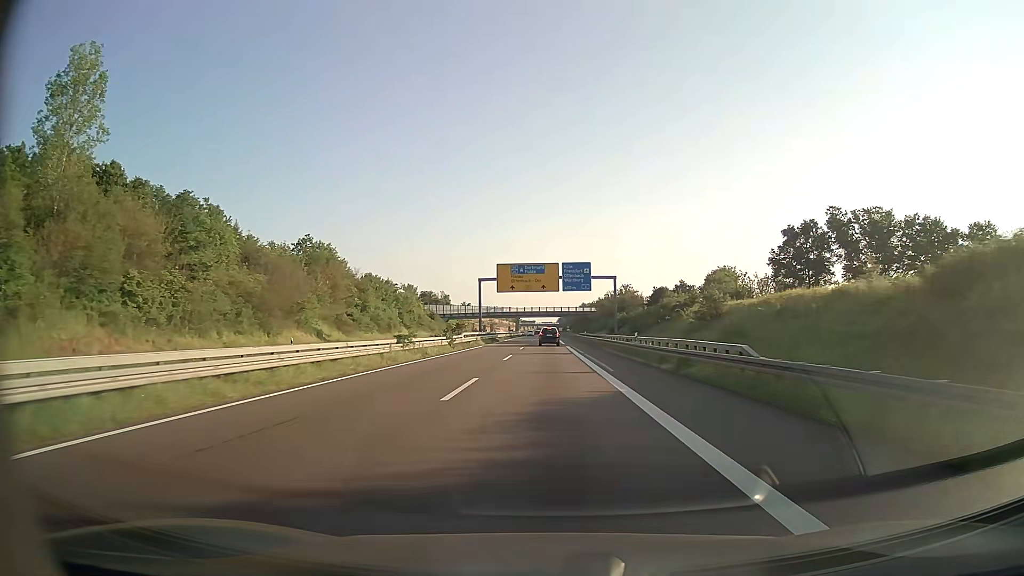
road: trunk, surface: asphalt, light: Day
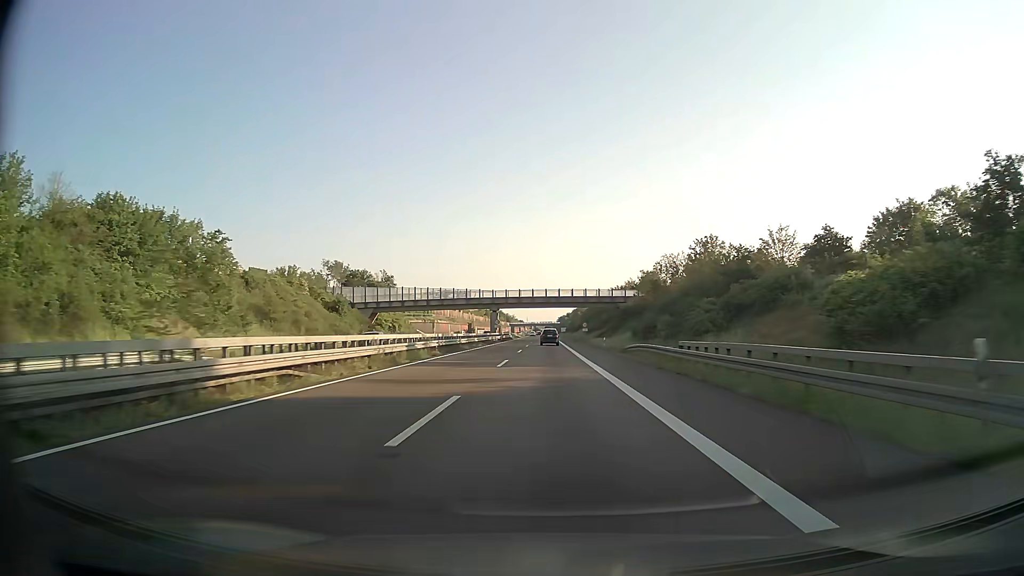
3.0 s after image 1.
(0.0, +77.4) m; 0°
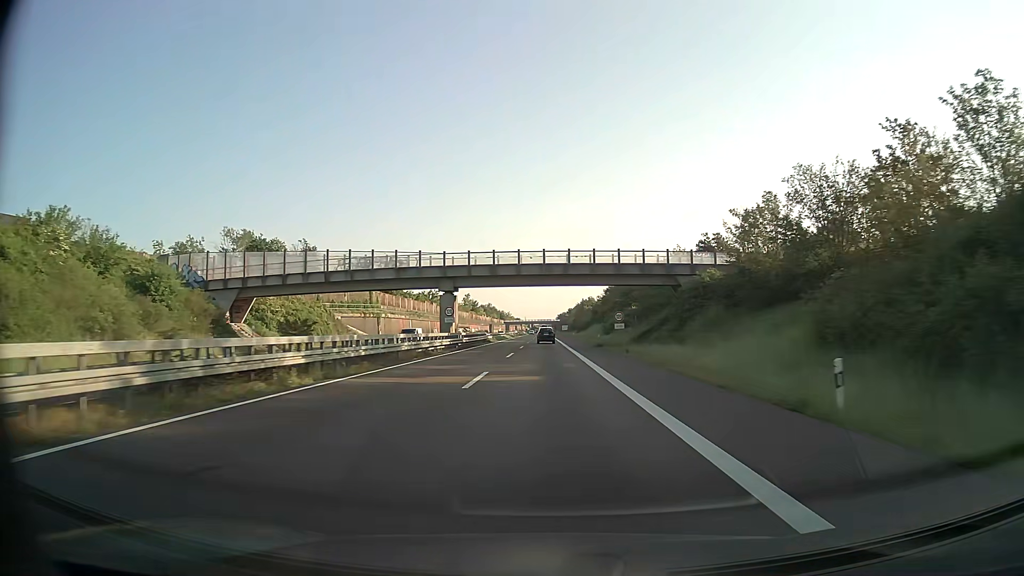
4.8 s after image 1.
(0.0, +46.3) m; 0°
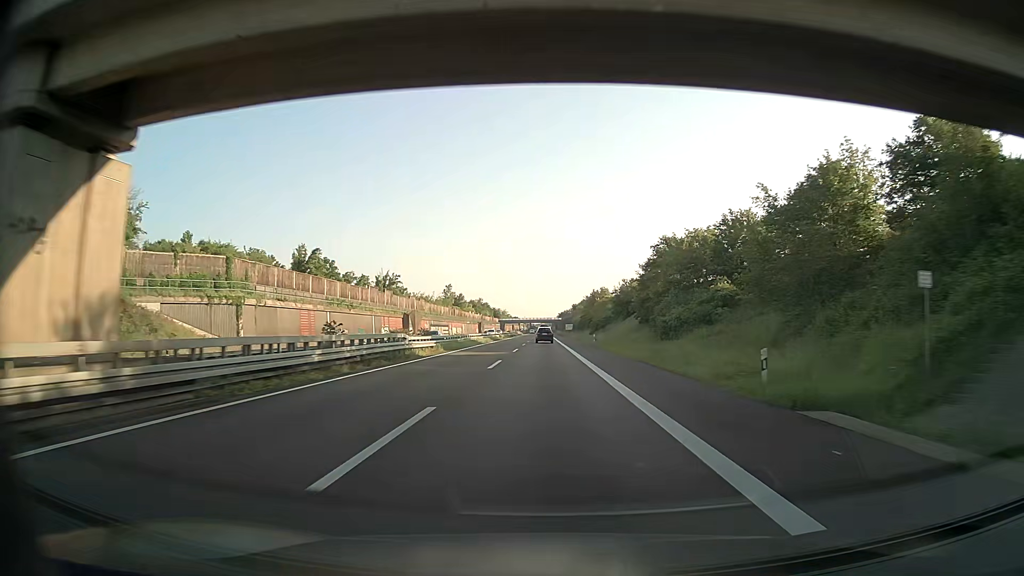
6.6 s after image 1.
(0.0, +46.3) m; 0°
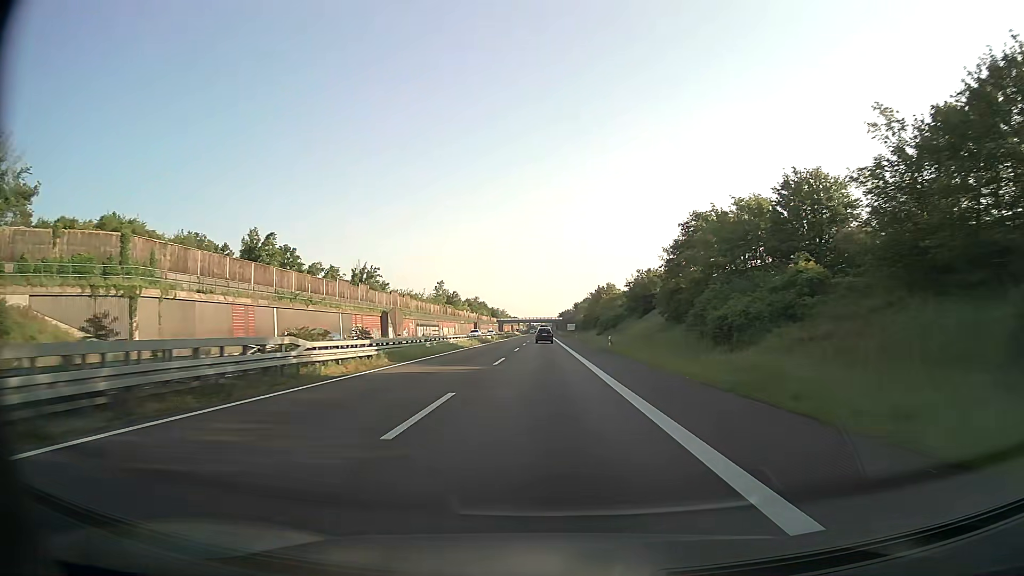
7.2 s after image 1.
(0.0, +15.4) m; 0°
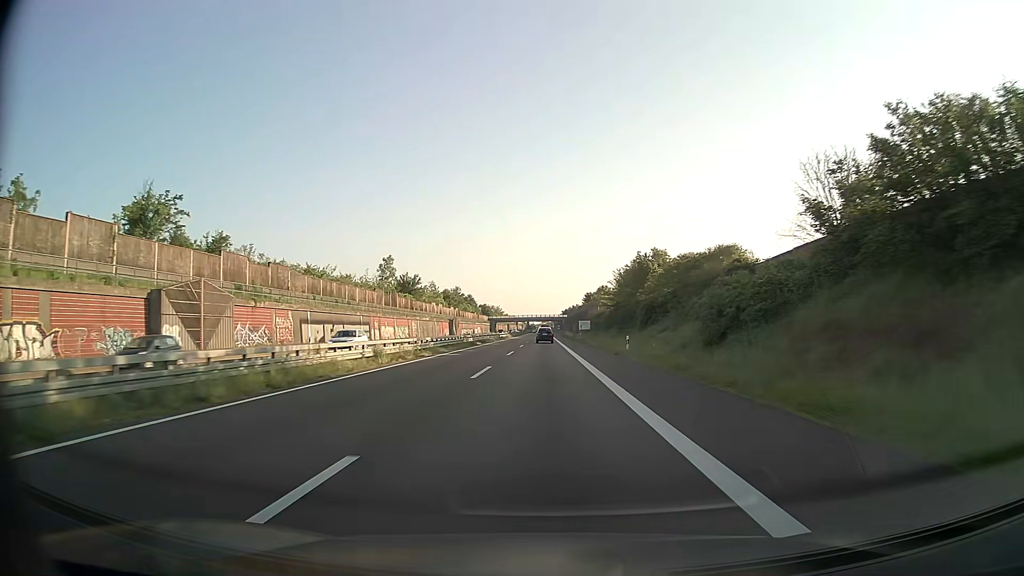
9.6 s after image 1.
(+0.1, +61.5) m; 0°
